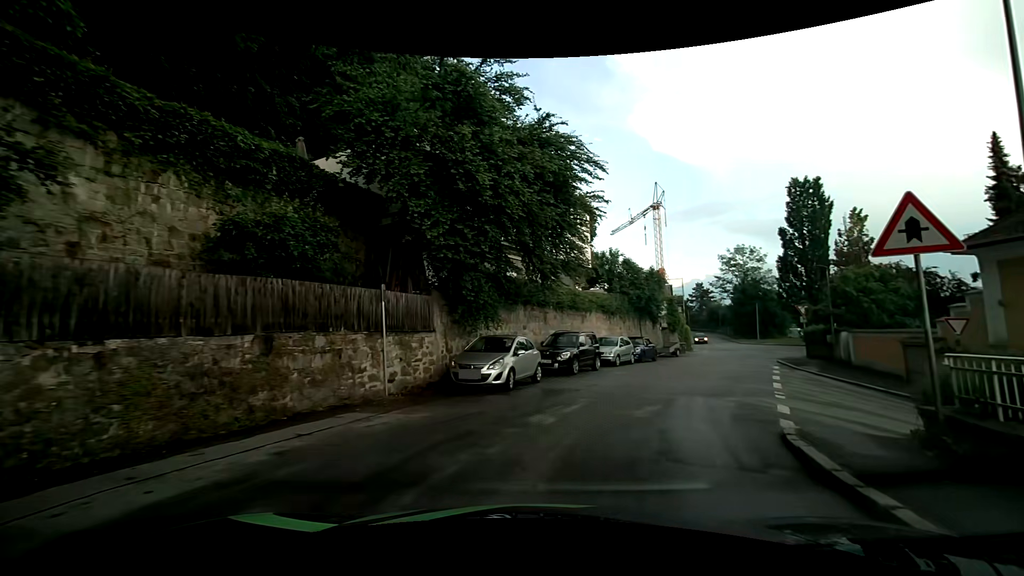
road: residential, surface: asphalt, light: Day
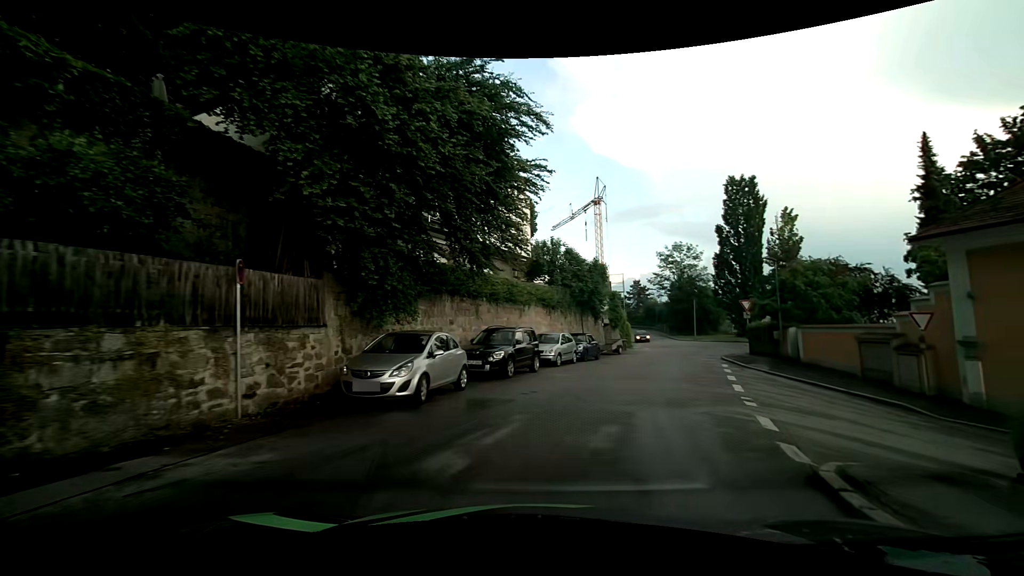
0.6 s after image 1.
(+0.2, +3.2) m; +7°
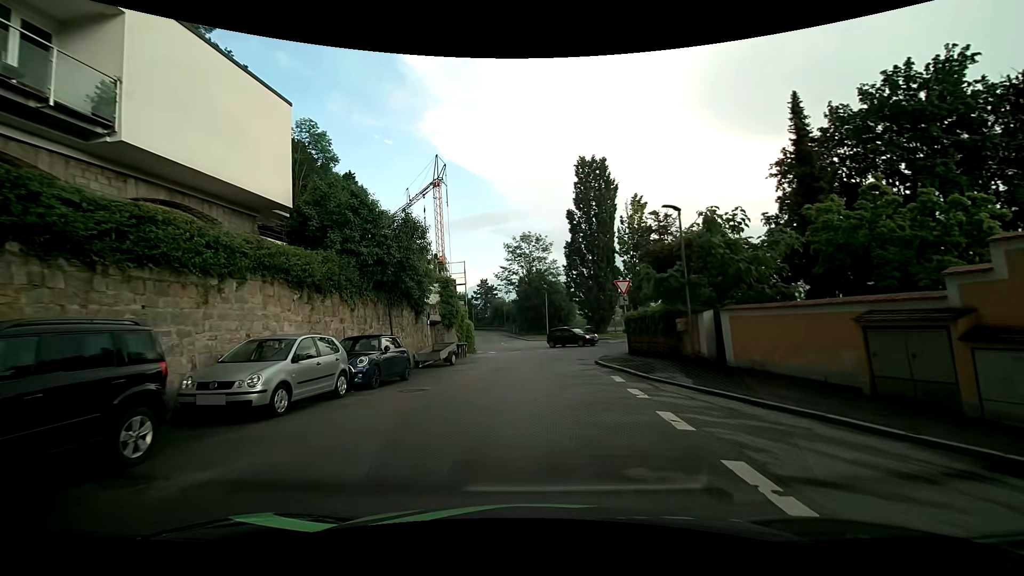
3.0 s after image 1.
(+2.3, +11.8) m; +17°
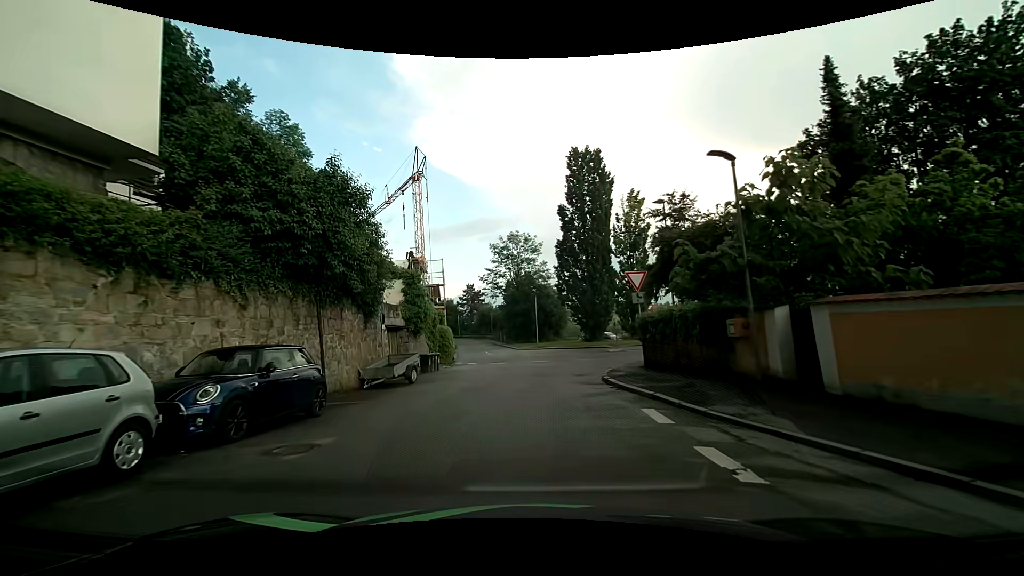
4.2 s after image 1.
(+0.1, +5.6) m; +3°
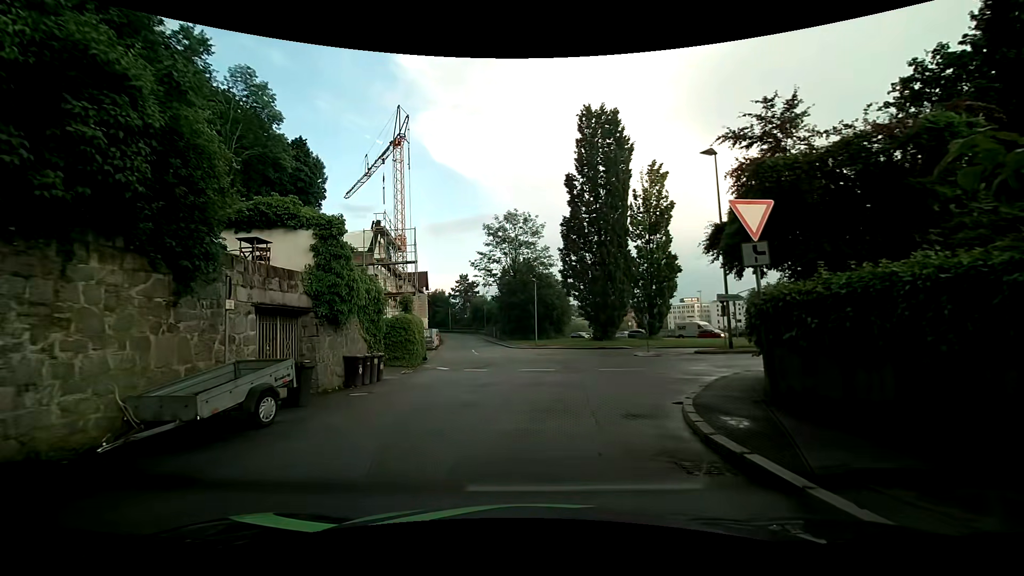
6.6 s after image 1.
(-0.2, +9.5) m; -1°
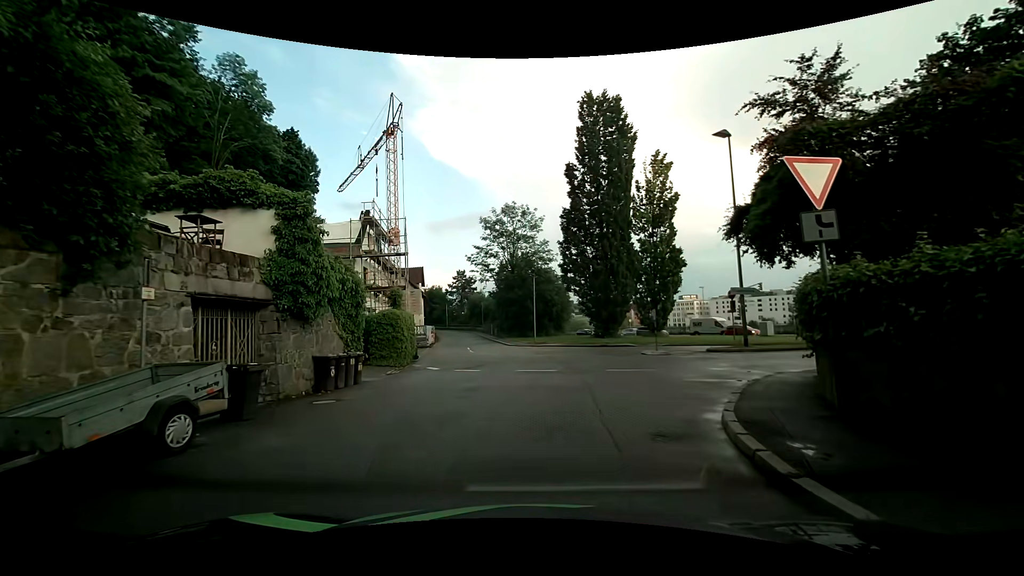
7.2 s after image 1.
(0.0, +1.9) m; 0°
